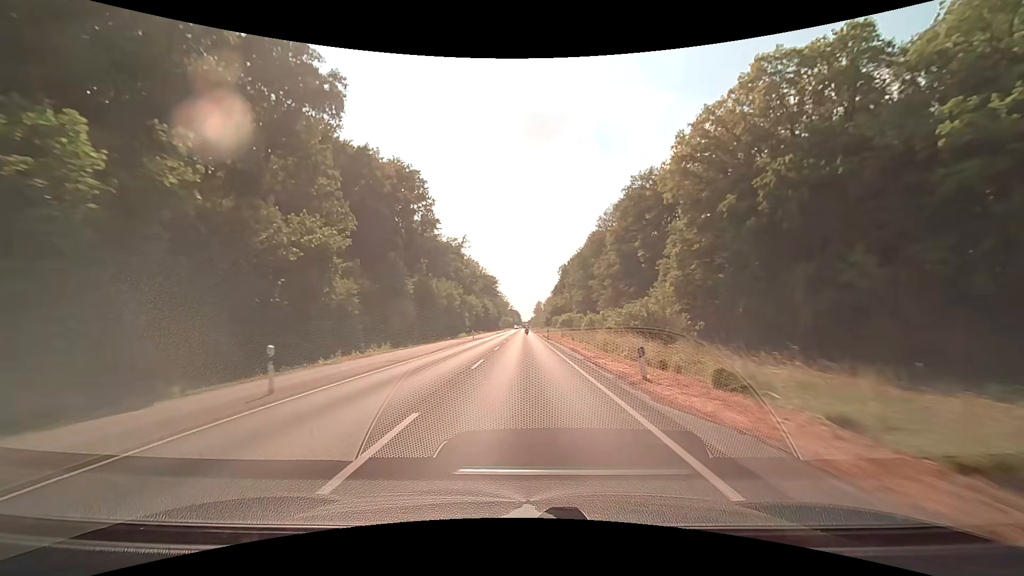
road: secondary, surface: asphalt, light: Day
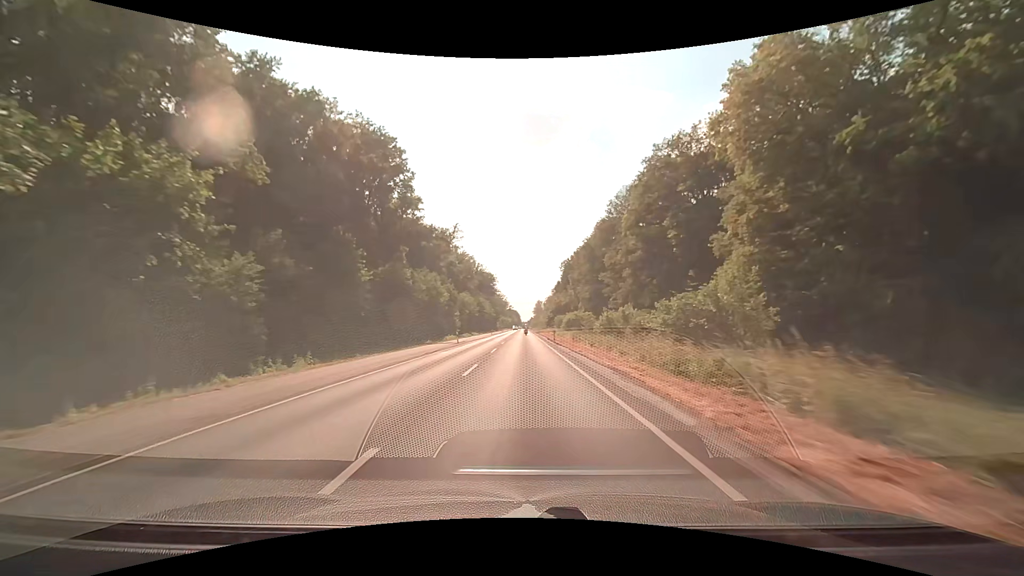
(0.0, +14.3) m; 0°
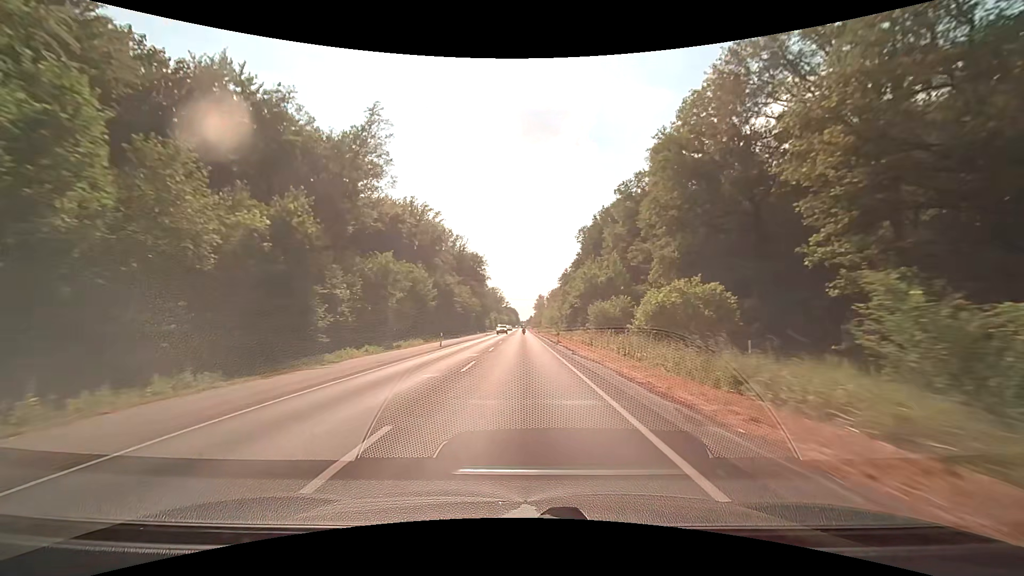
(+0.4, +59.5) m; 0°
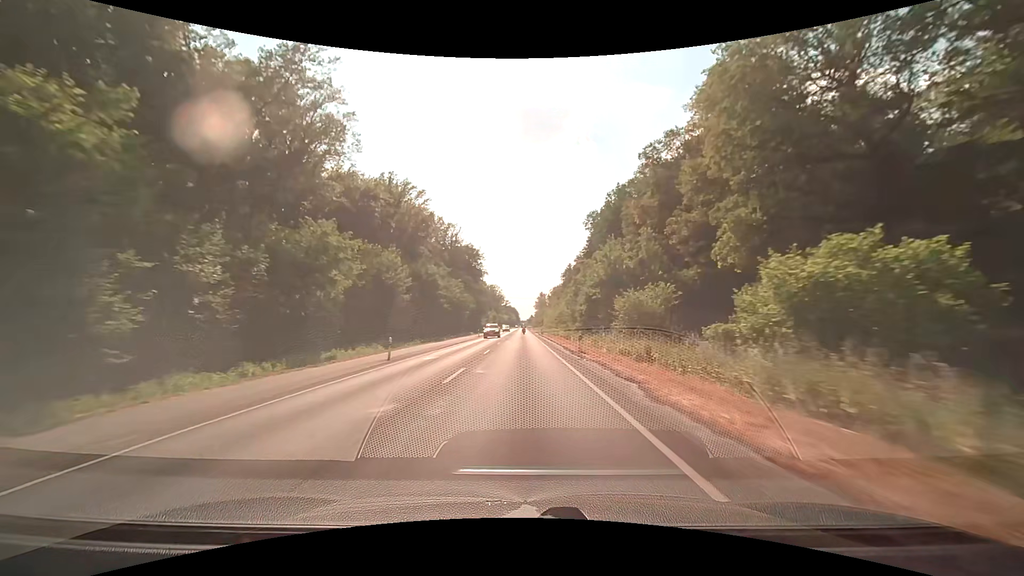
(+0.1, +15.2) m; 0°
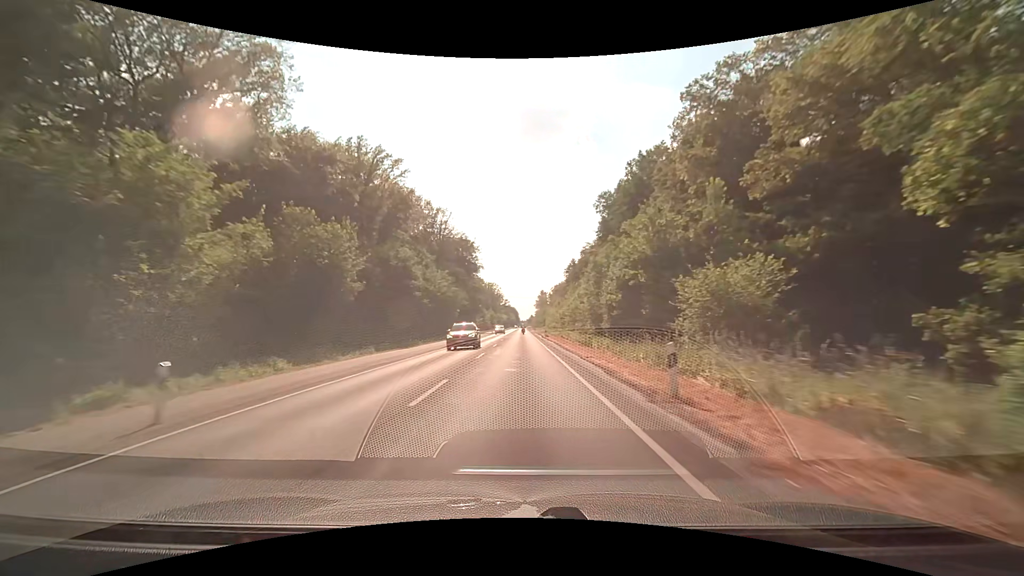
(0.0, +15.3) m; 0°
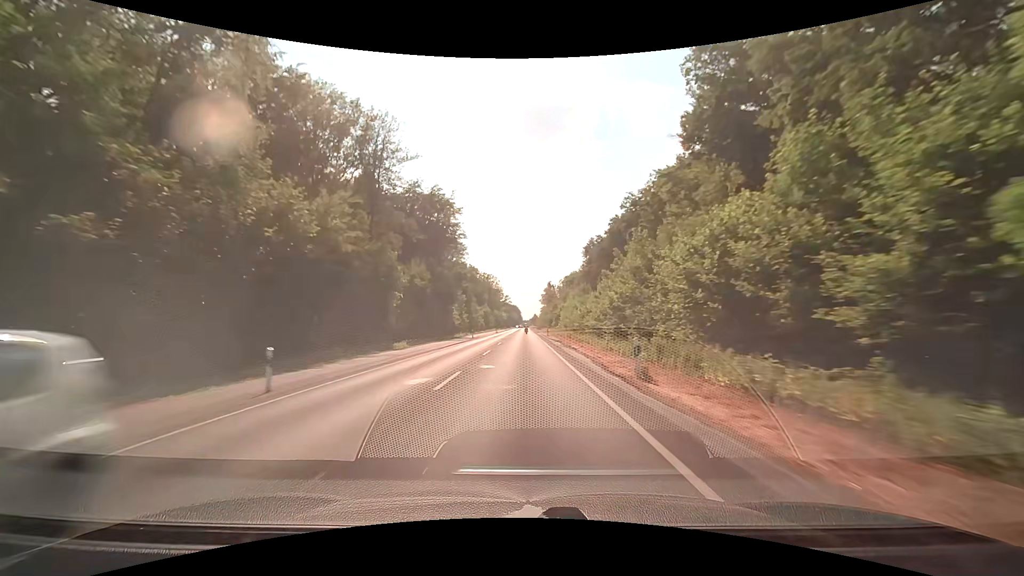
(+0.1, +46.4) m; 0°
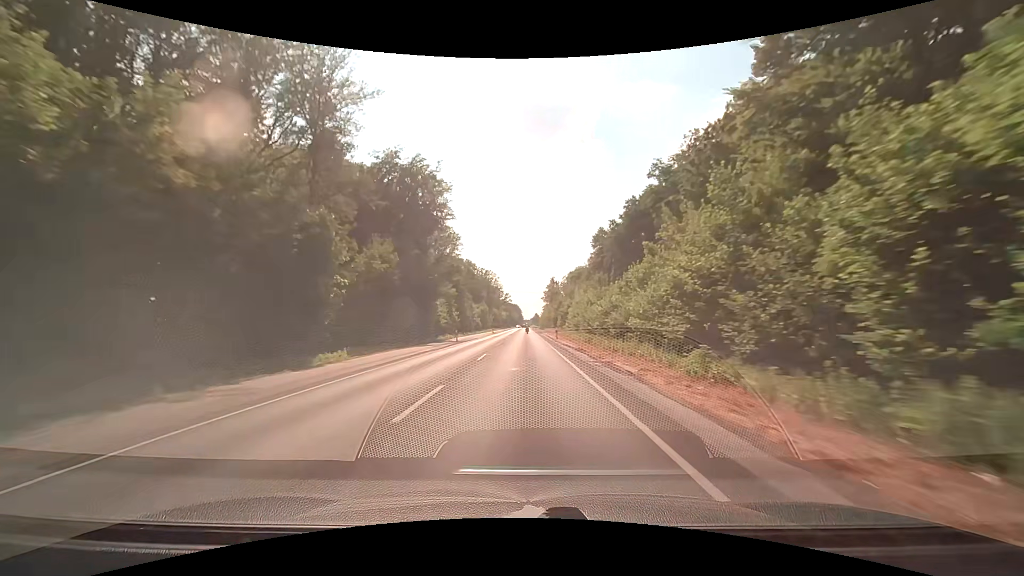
(-0.1, +15.6) m; 0°
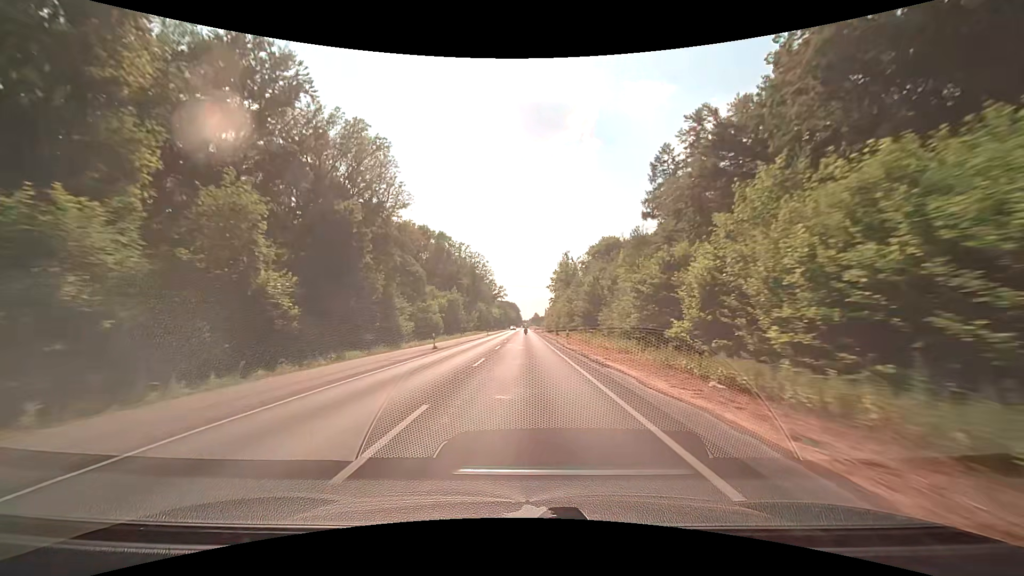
(-0.1, +62.6) m; 0°
(0, +10) (0, +20) (0, +30) (0, +40) (0, +50) (0, +60) (0, +70) (0, +80) (0, +90) (0, +100) m
